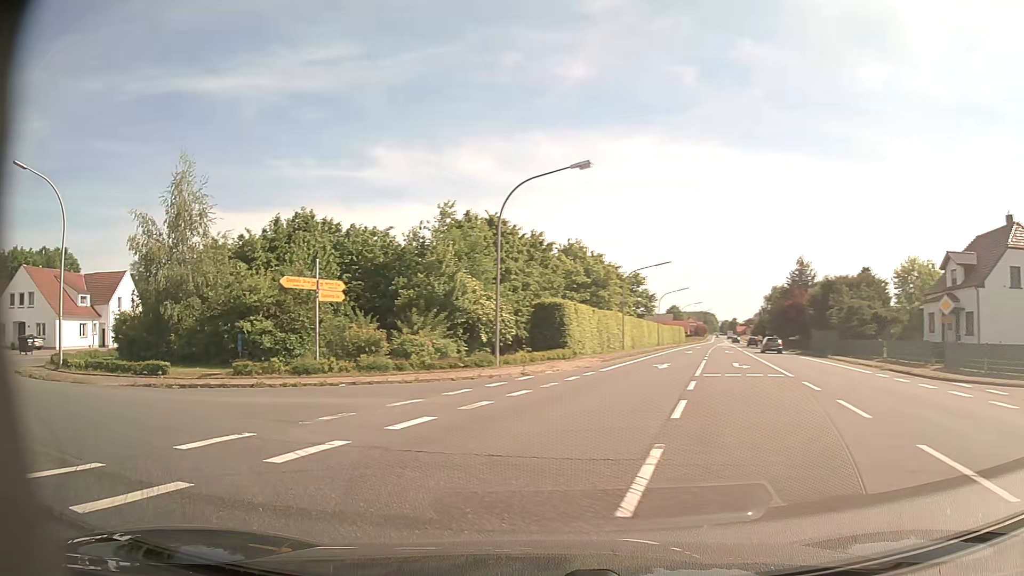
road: primary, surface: asphalt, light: Day
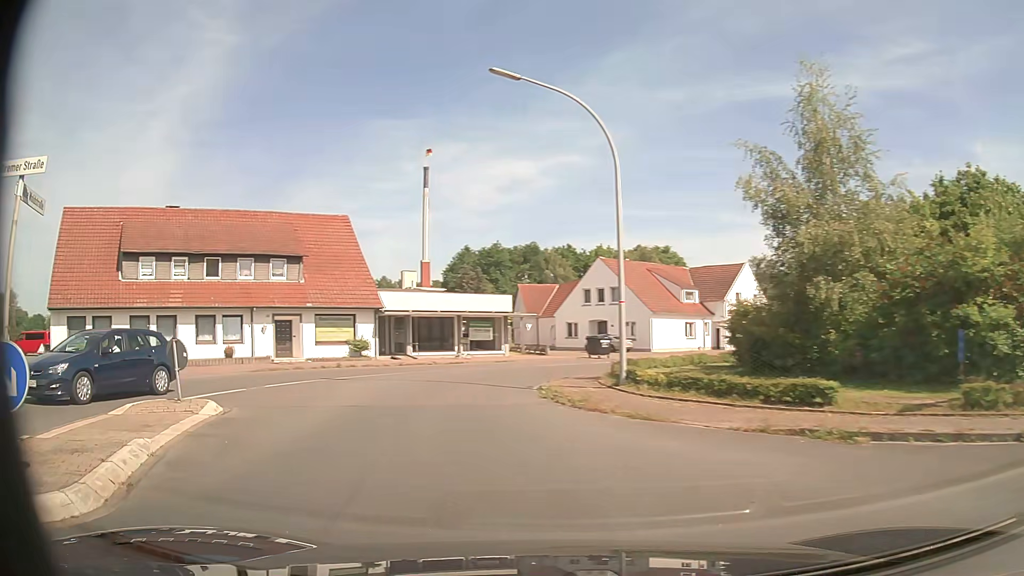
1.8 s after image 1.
(-5.0, +9.6) m; -54°
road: tertiary
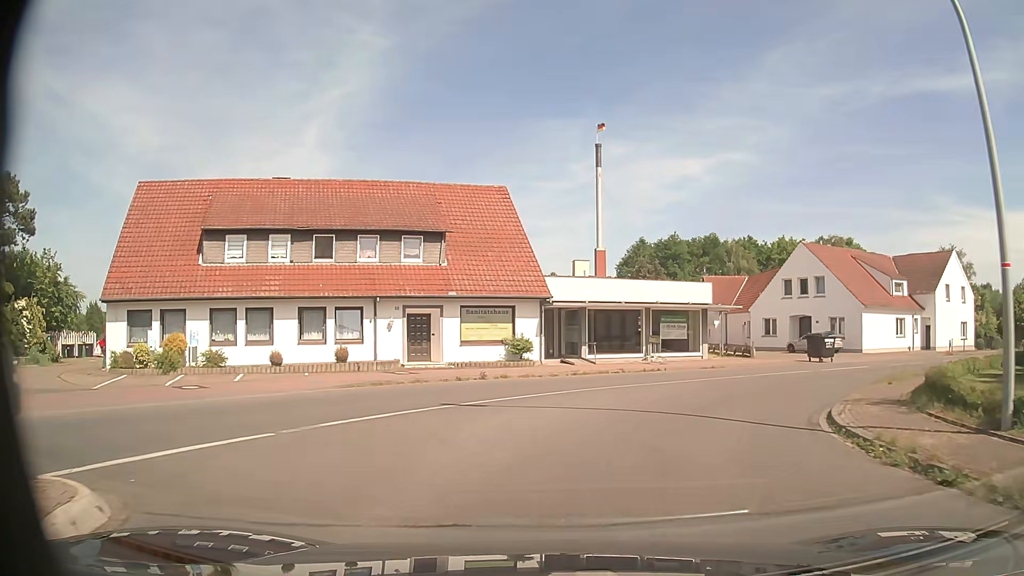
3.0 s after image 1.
(-1.7, +8.5) m; -16°
(+1, +10) (+6, +19) (+13, +25) (+22, +31) (+30, +35) (+39, +40) (+48, +45) (+57, +50) (+65, +55) (+74, +59) m
